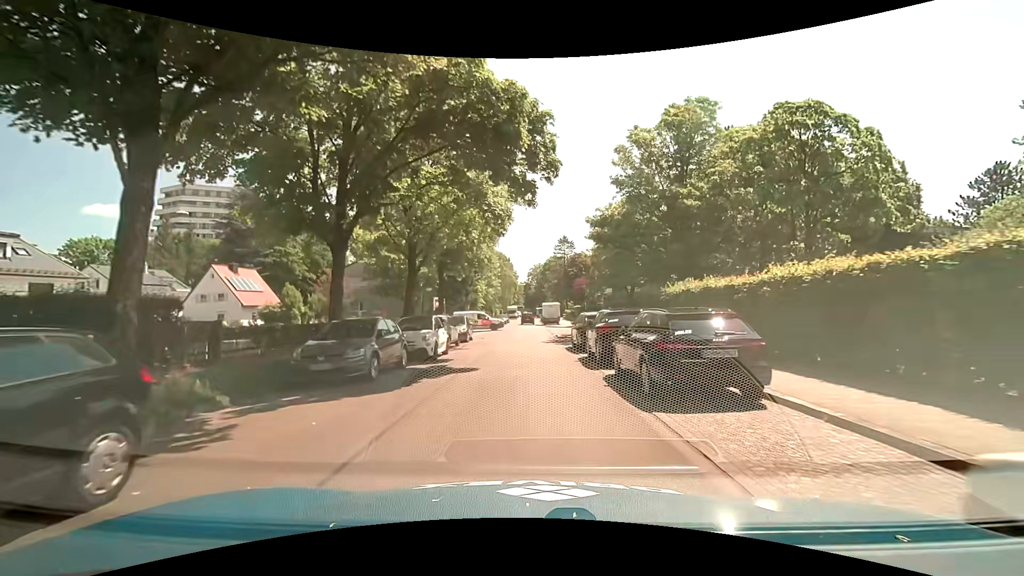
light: Day
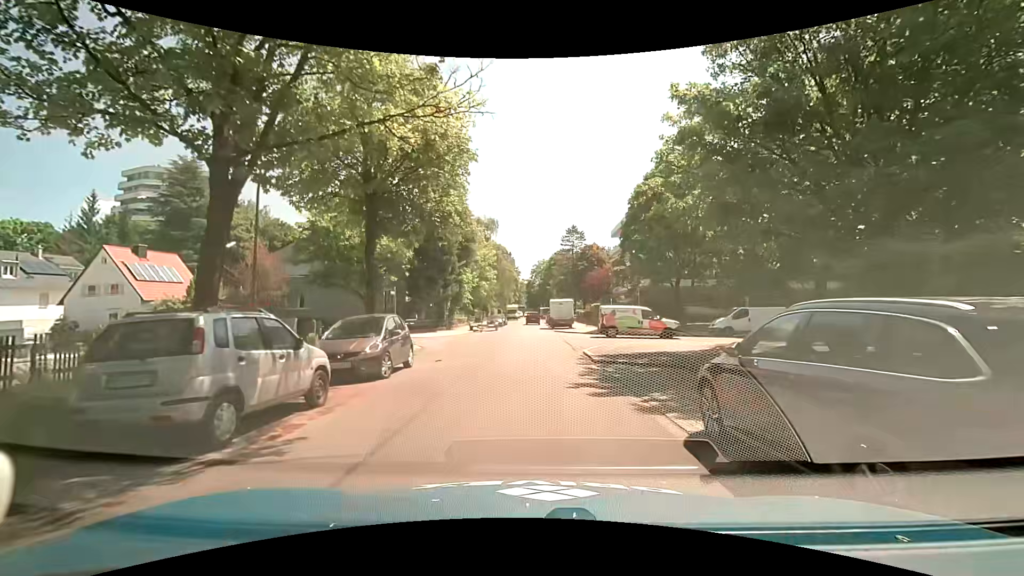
(0.0, +16.2) m; 0°
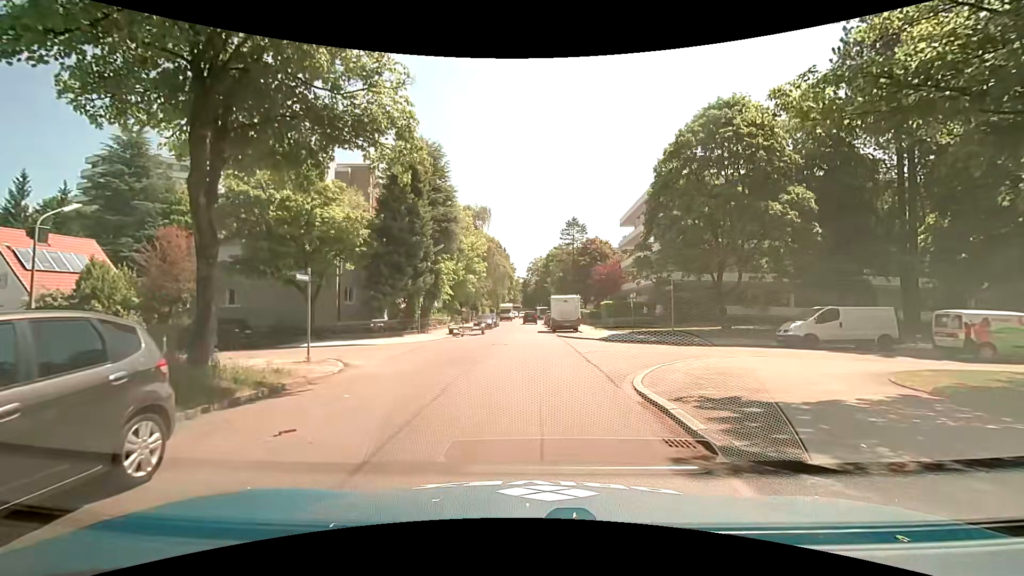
(0.0, +9.5) m; +2°
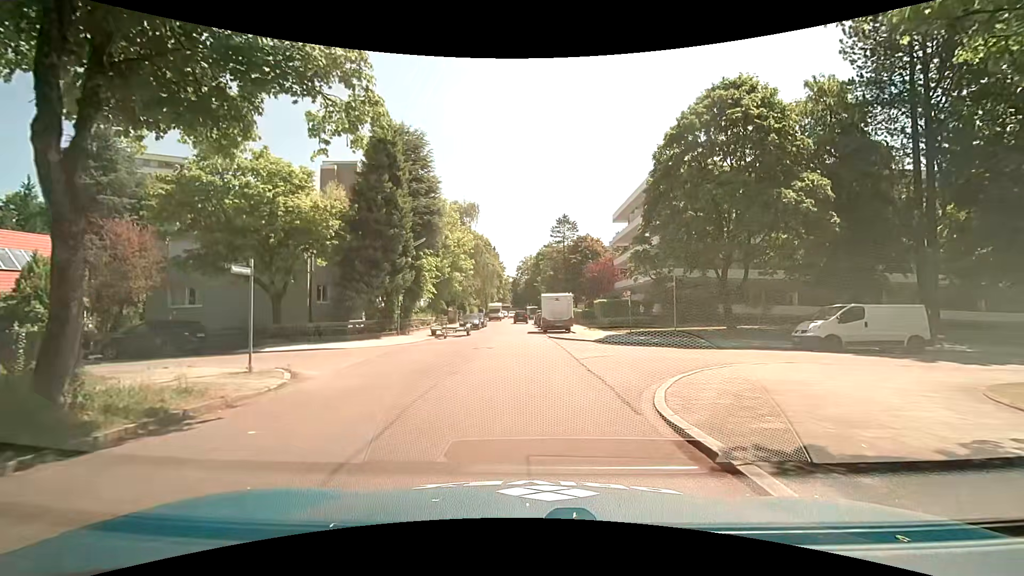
(0.0, +2.6) m; 0°
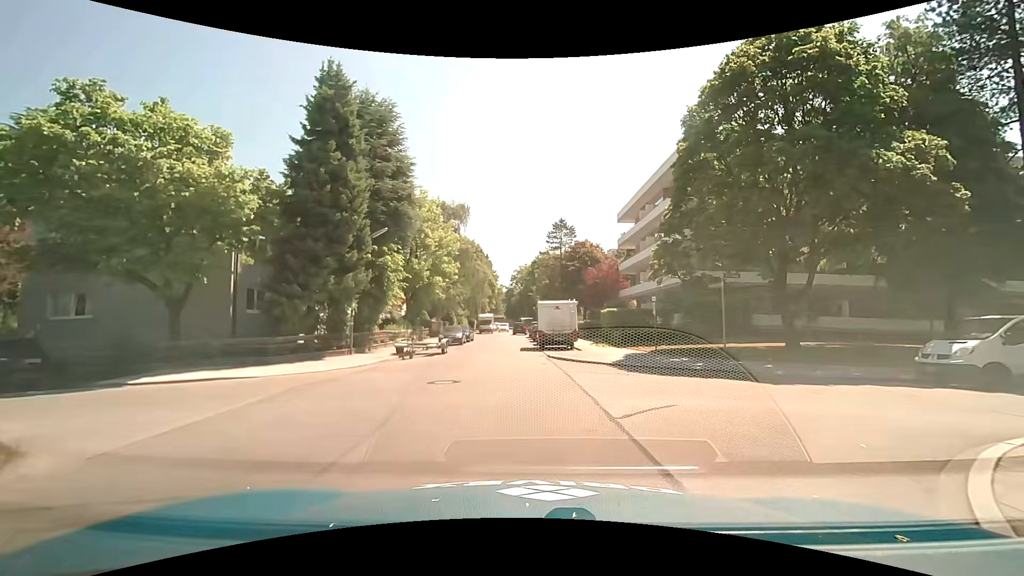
(+0.1, +7.3) m; +1°
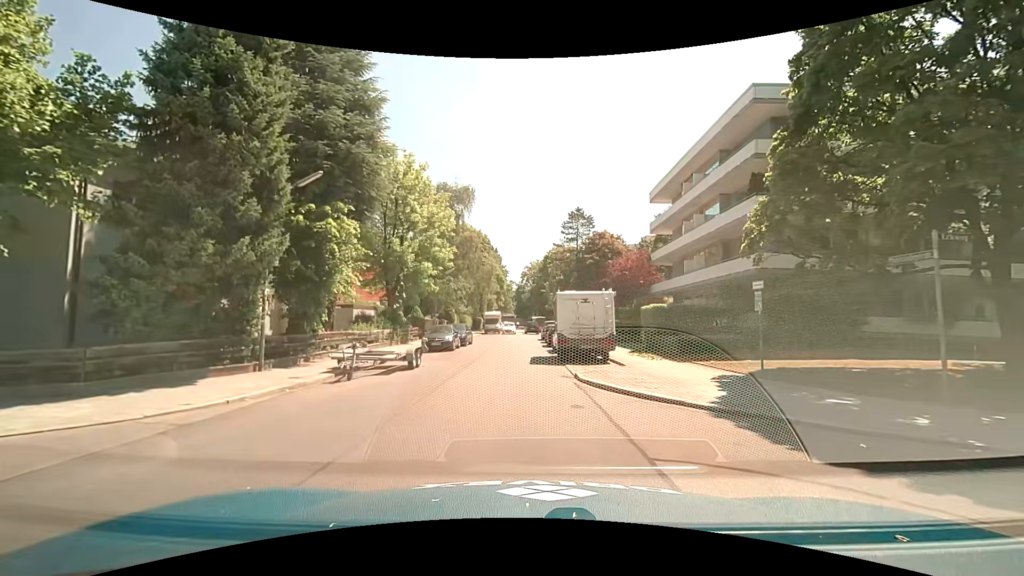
(-0.2, +9.1) m; -3°
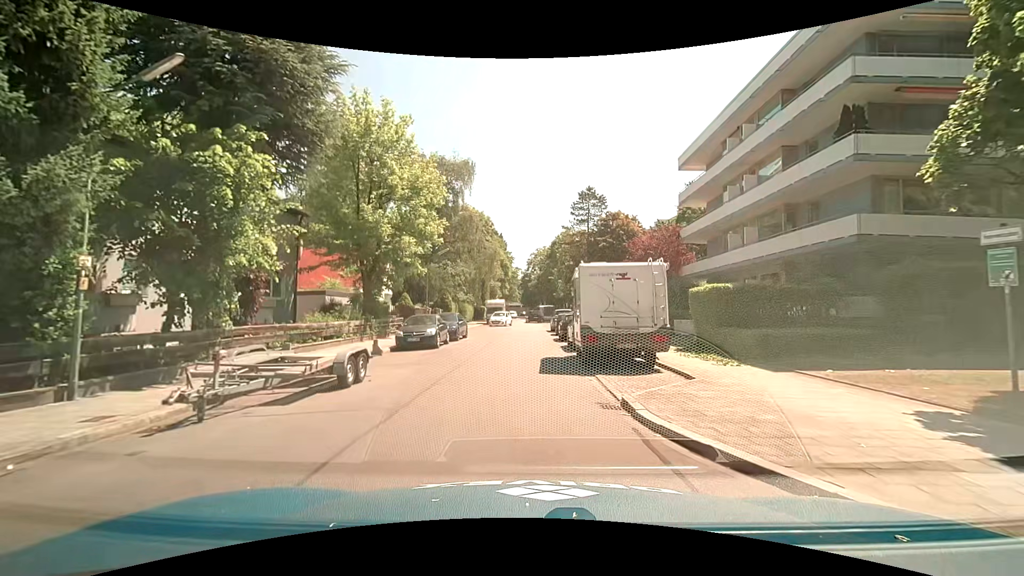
(+0.1, +6.5) m; 0°
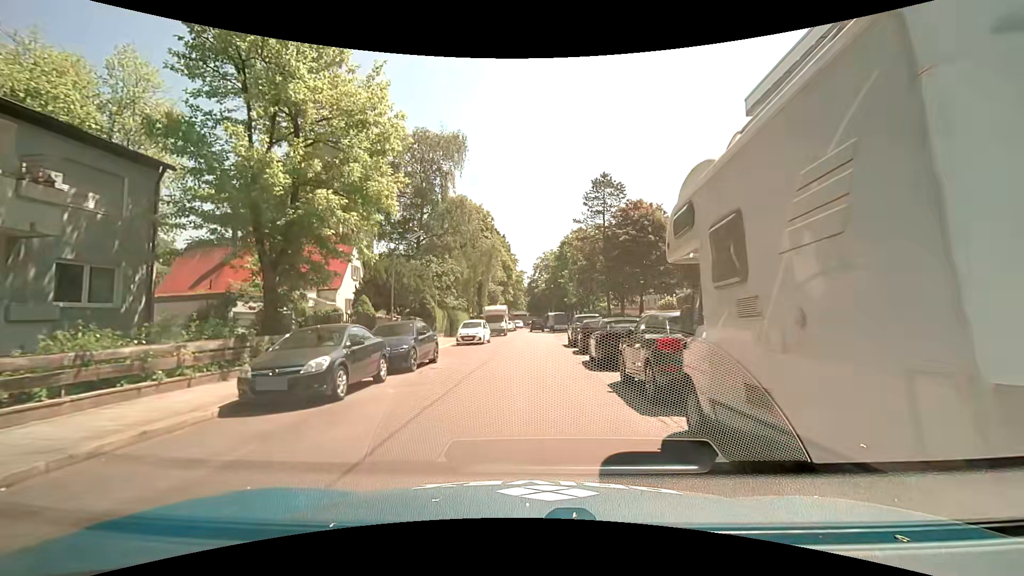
(0.0, +11.4) m; -1°
